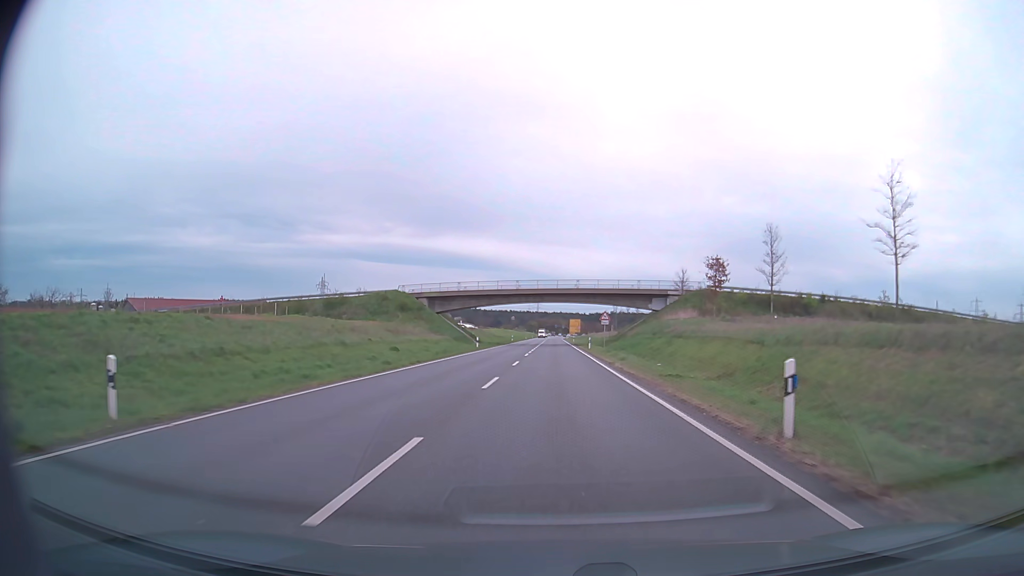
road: primary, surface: asphalt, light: Day
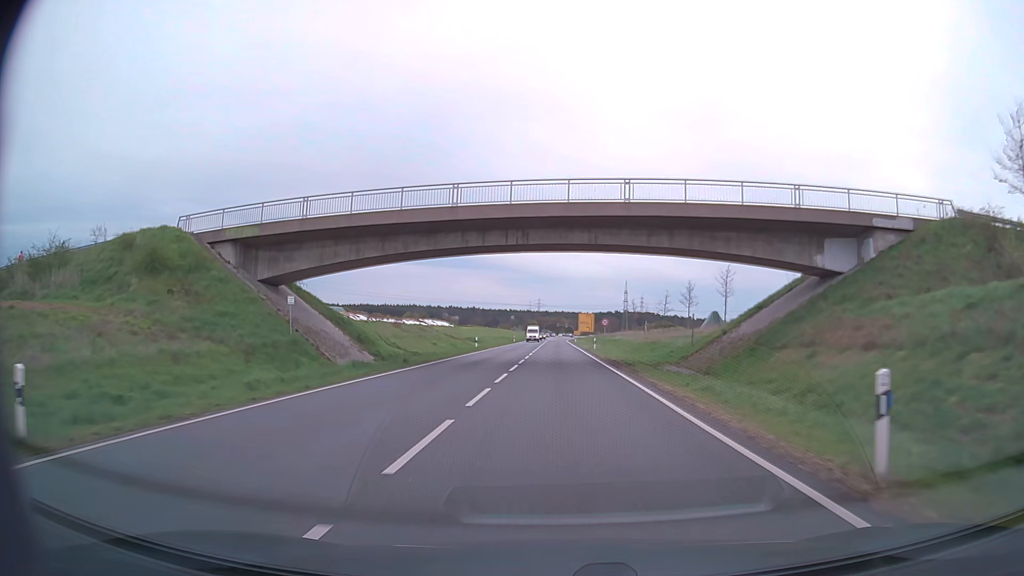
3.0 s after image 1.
(-0.1, +52.4) m; 0°
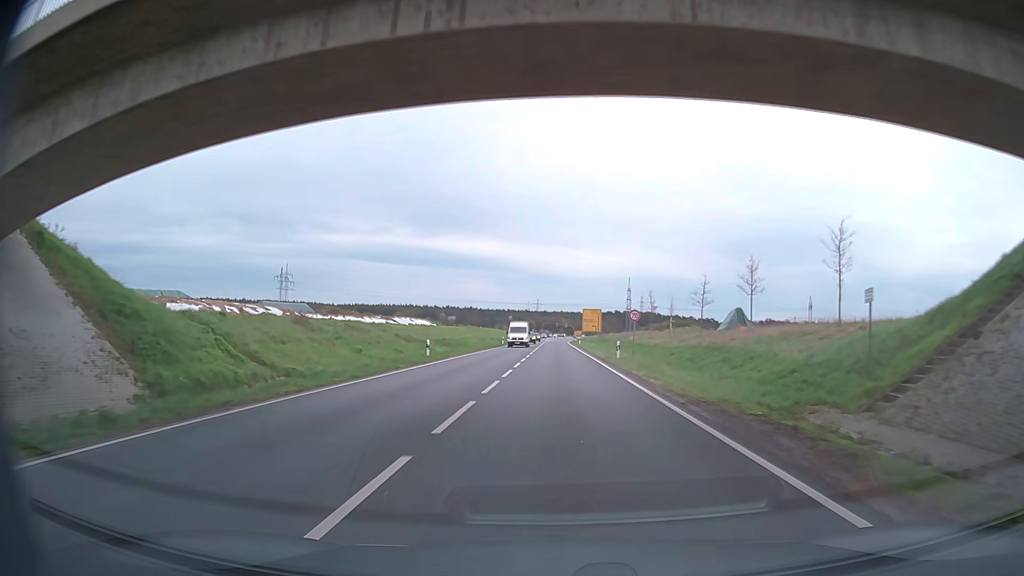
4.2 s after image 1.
(+0.1, +21.4) m; 0°
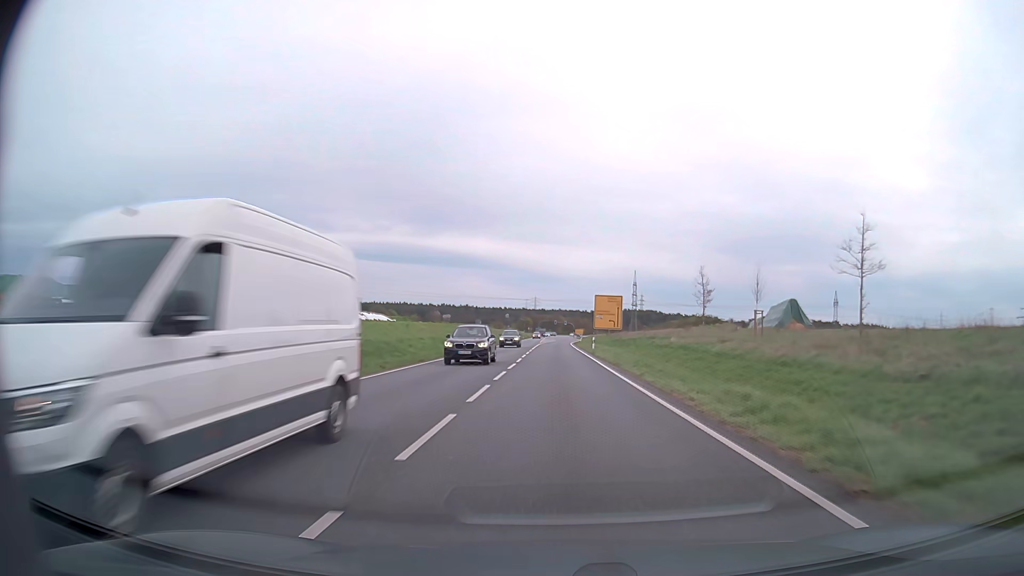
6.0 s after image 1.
(+0.1, +32.3) m; 0°
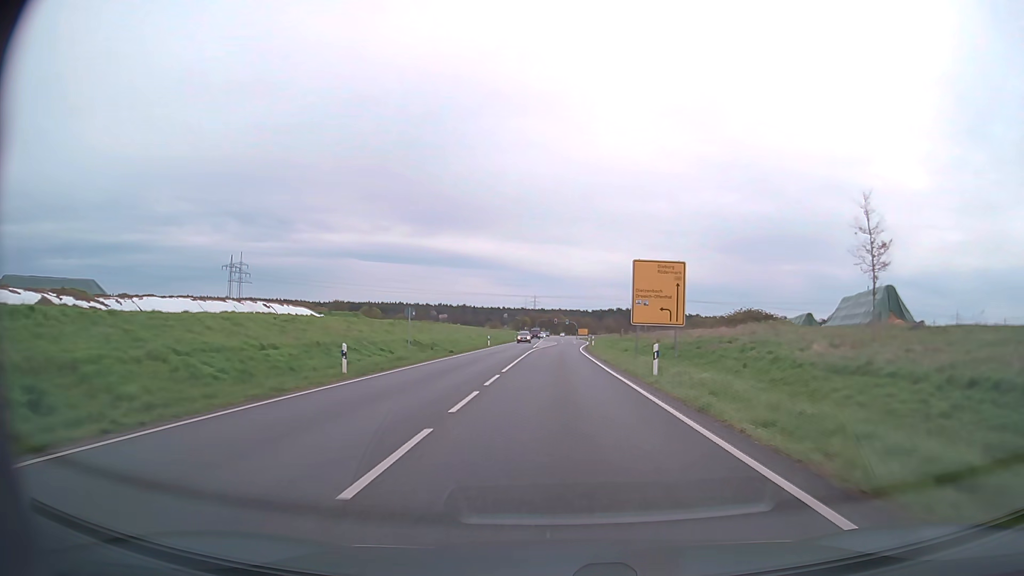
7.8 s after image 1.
(0.0, +31.9) m; 0°
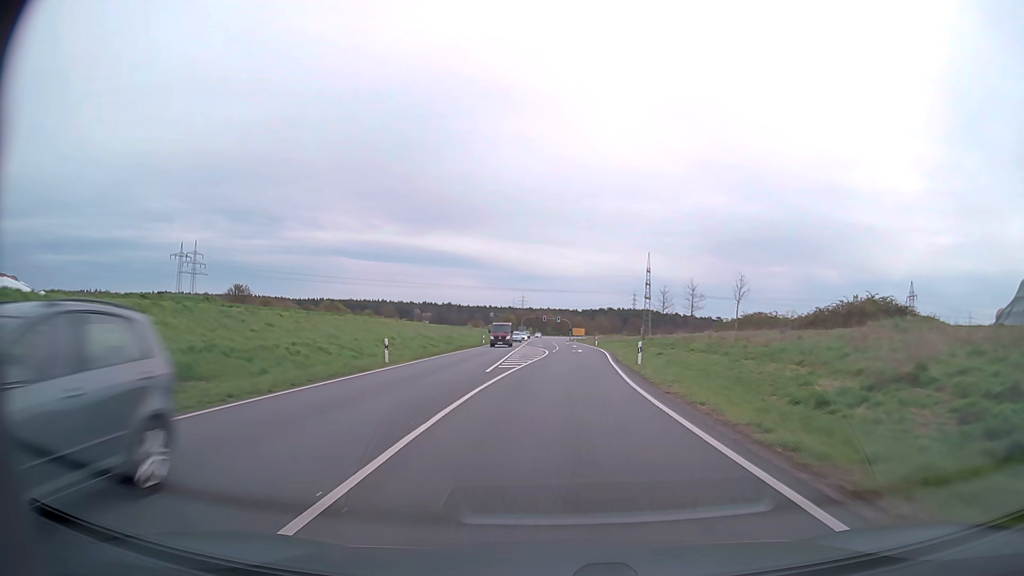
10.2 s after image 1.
(-0.1, +41.7) m; +1°
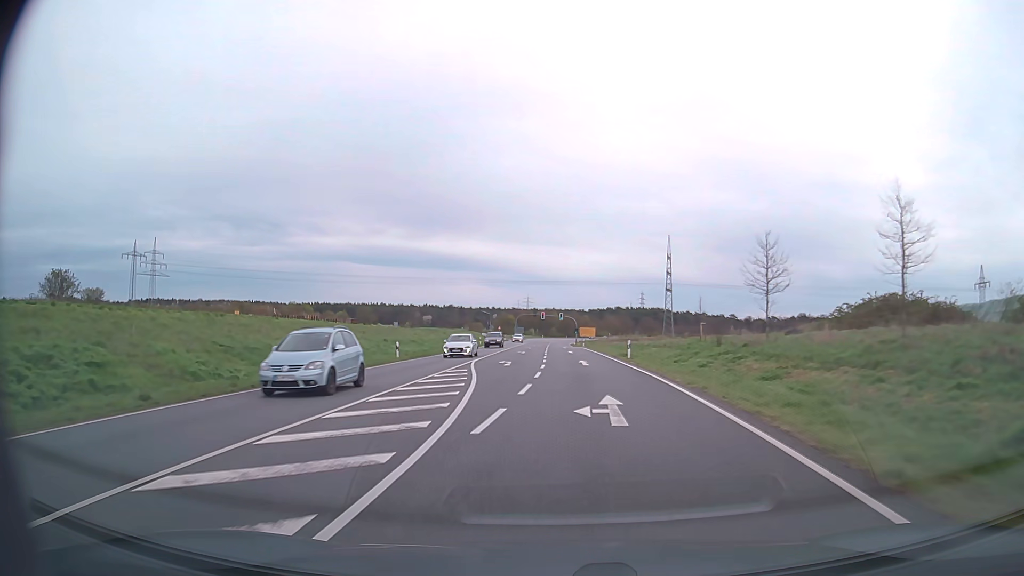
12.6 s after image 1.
(+1.4, +40.7) m; 0°
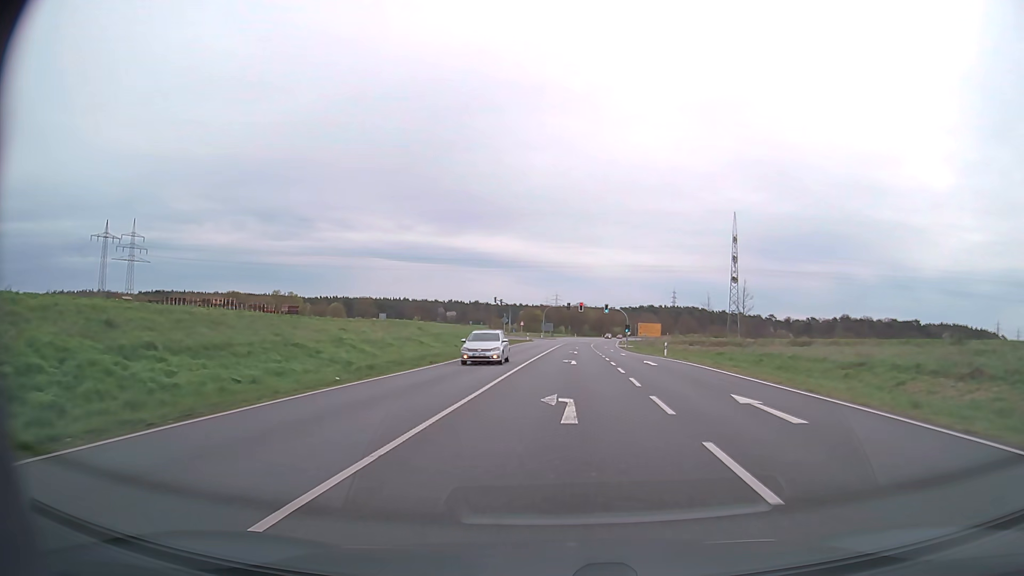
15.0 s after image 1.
(-2.3, +39.7) m; -3°
(0, +10) (0, +20) (+1, +30) (+1, +40) (+2, +50) (+2, +60) (+3, +70) (+3, +80) (+4, +90) (+4, +100) m
